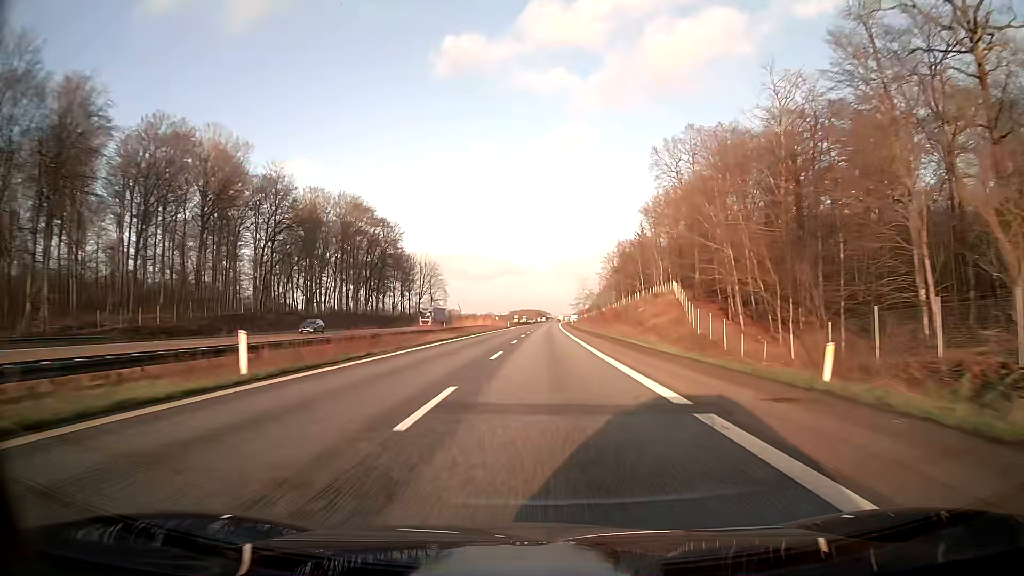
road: motorway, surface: asphalt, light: Day
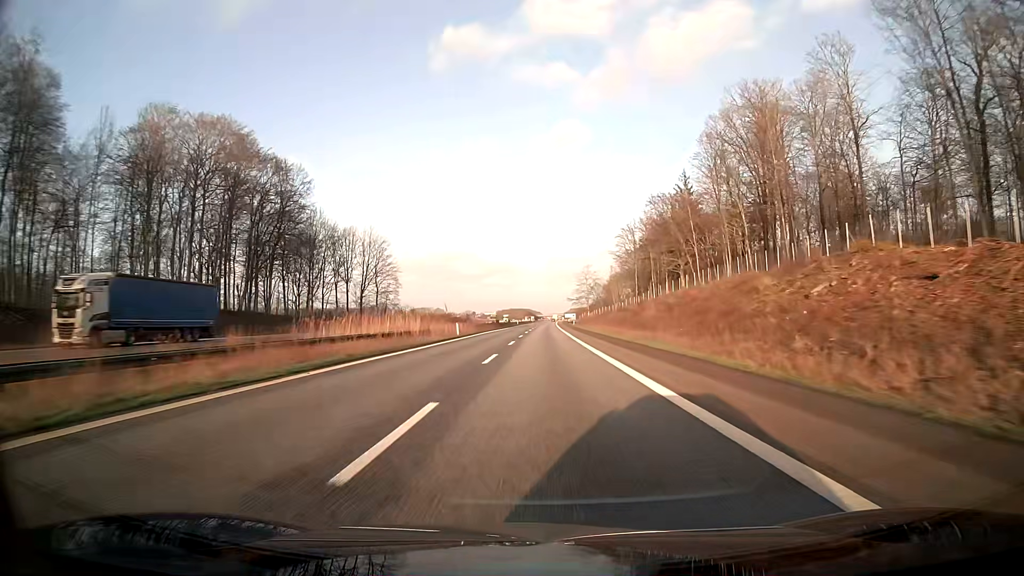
(+0.5, +62.0) m; +1°
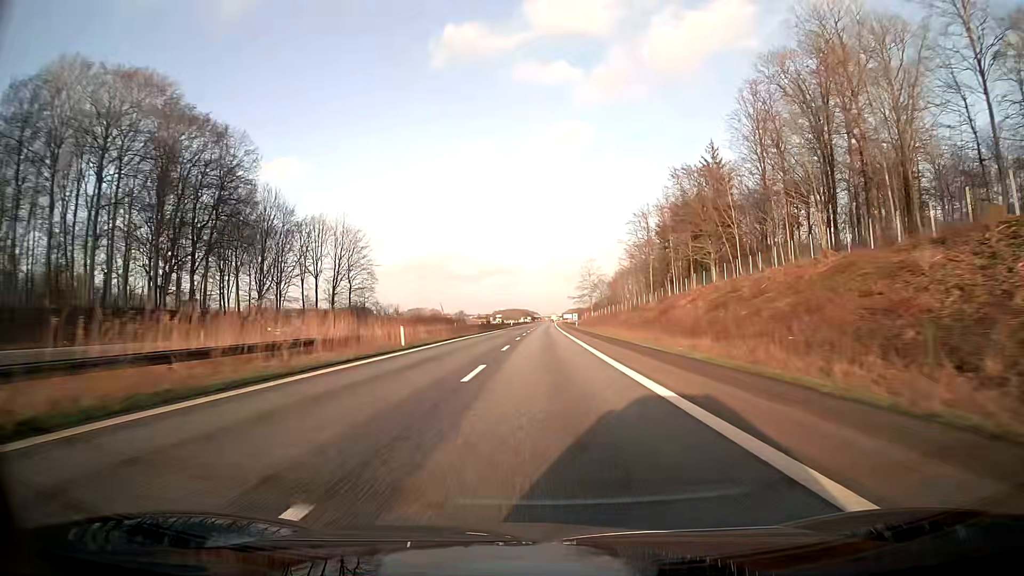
(0.0, +20.7) m; 0°
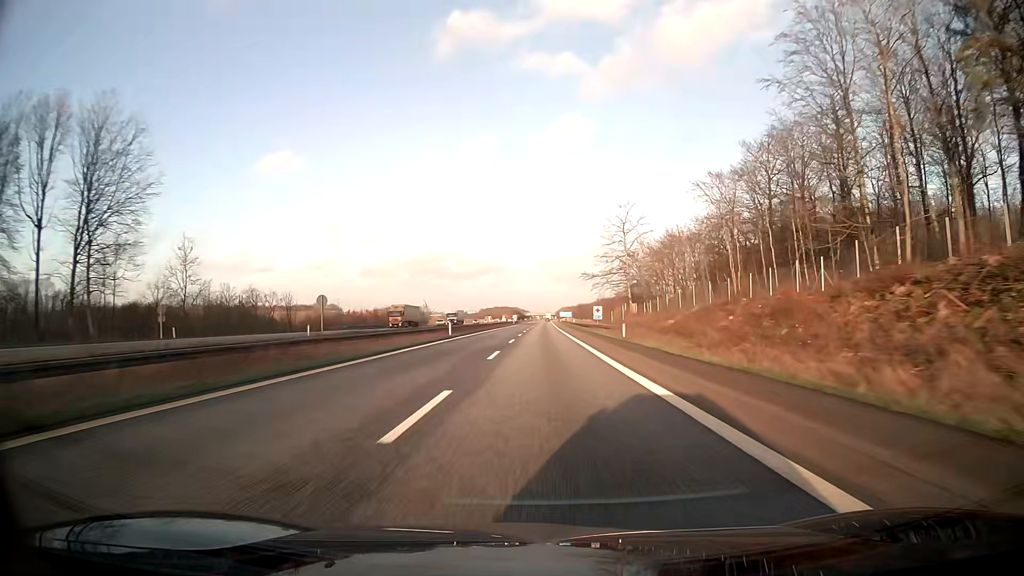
(+0.7, +82.7) m; +1°
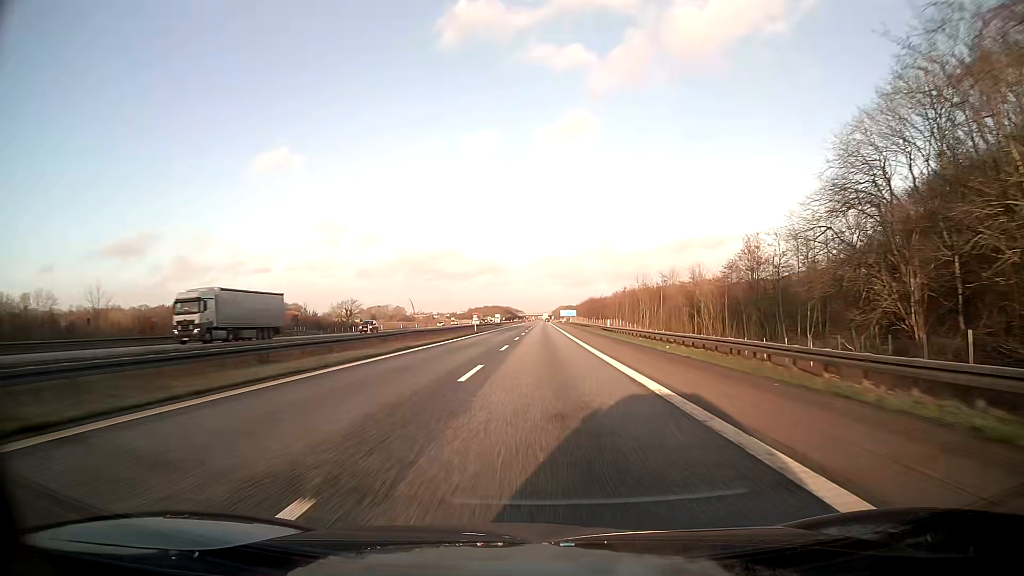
(+0.2, +82.6) m; 0°
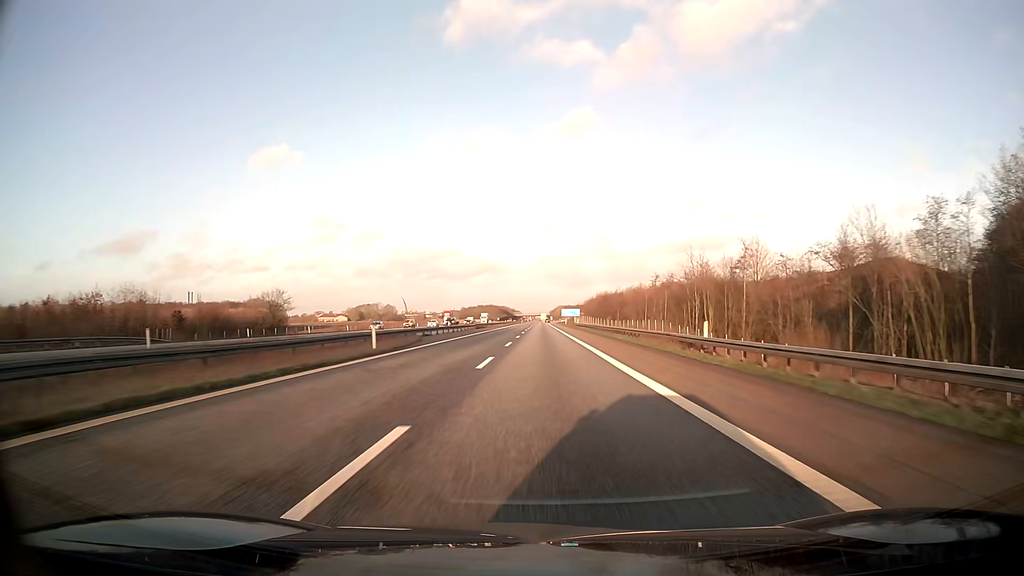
(+0.1, +41.3) m; 0°
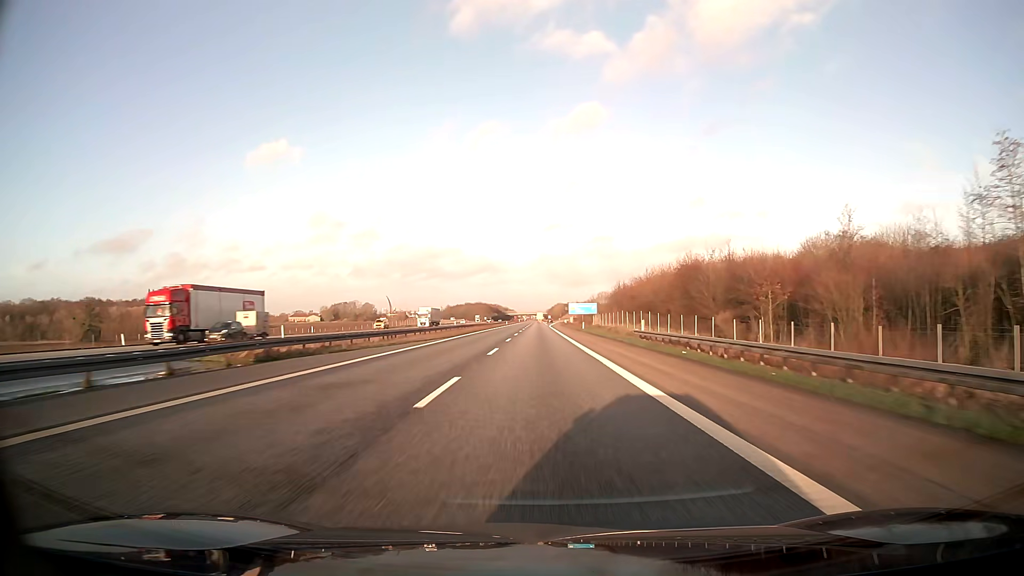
(+0.3, +82.5) m; 0°
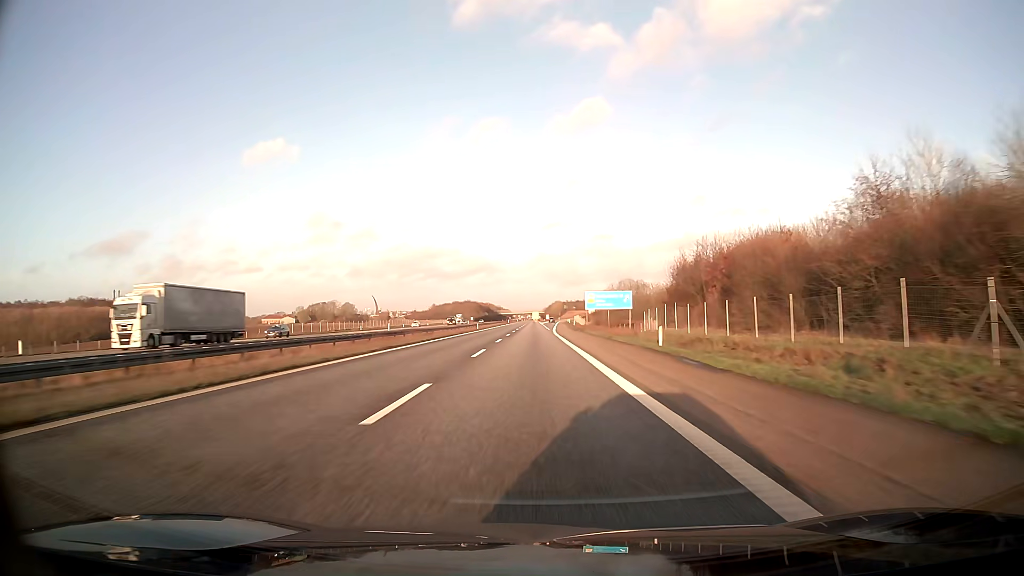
(+0.1, +61.7) m; 0°
(0, +10) (0, +20) (0, +30) (0, +40) (0, +50) (0, +60) (0, +70) (0, +80) (+1, +90) (+1, +100) m
